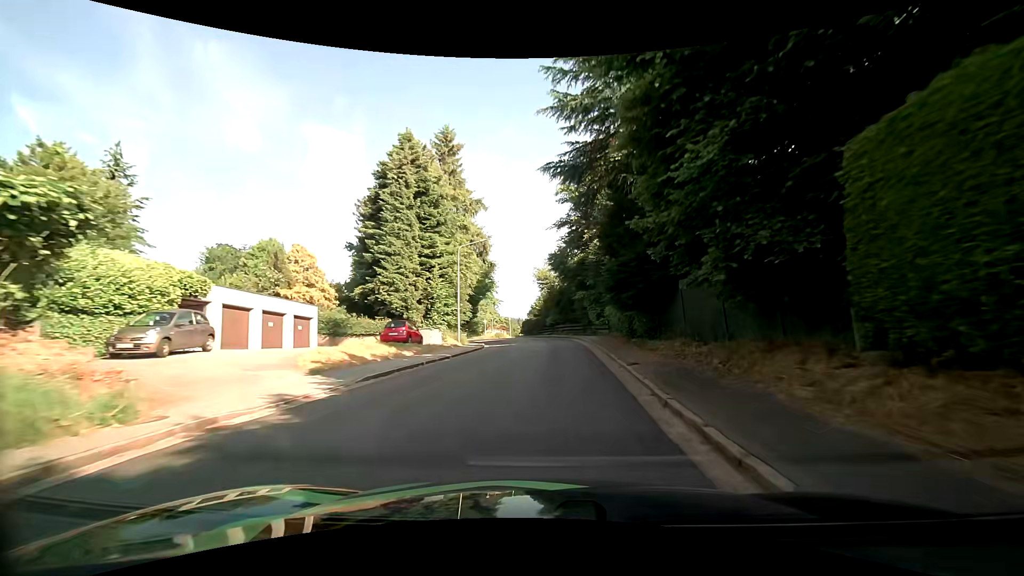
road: tertiary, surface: asphalt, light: Day
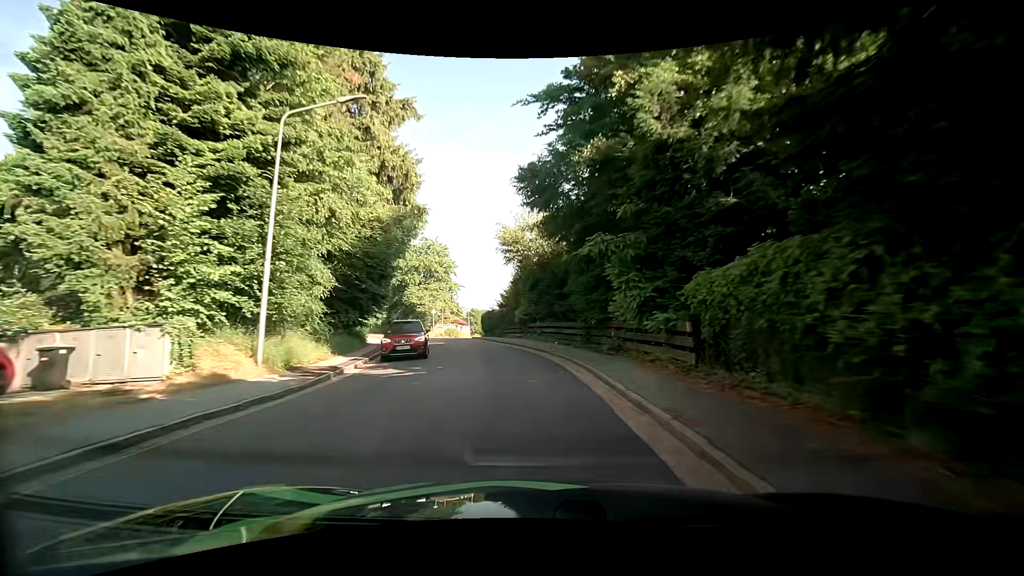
(+1.1, +22.7) m; +3°
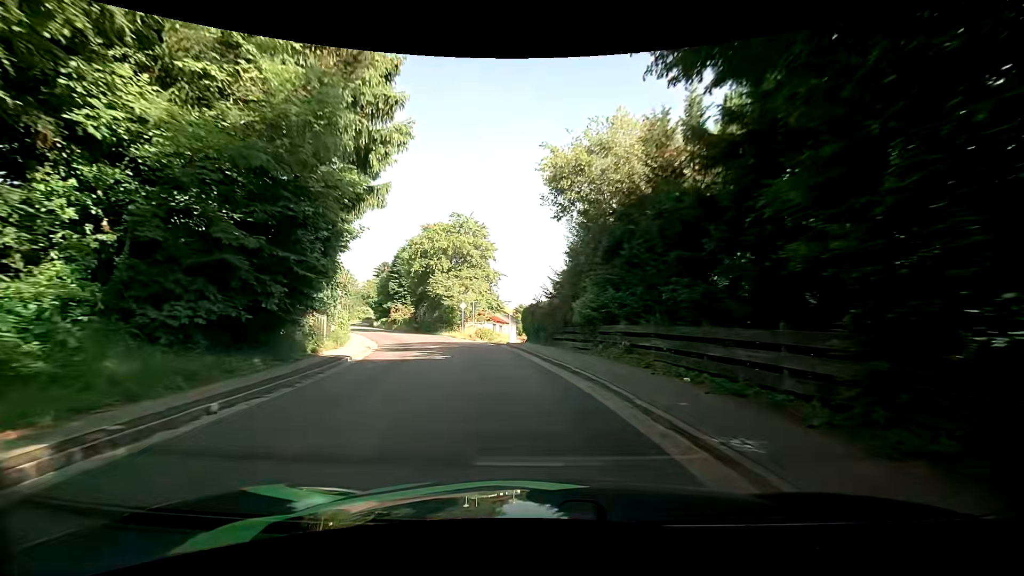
(-0.5, +14.6) m; -5°
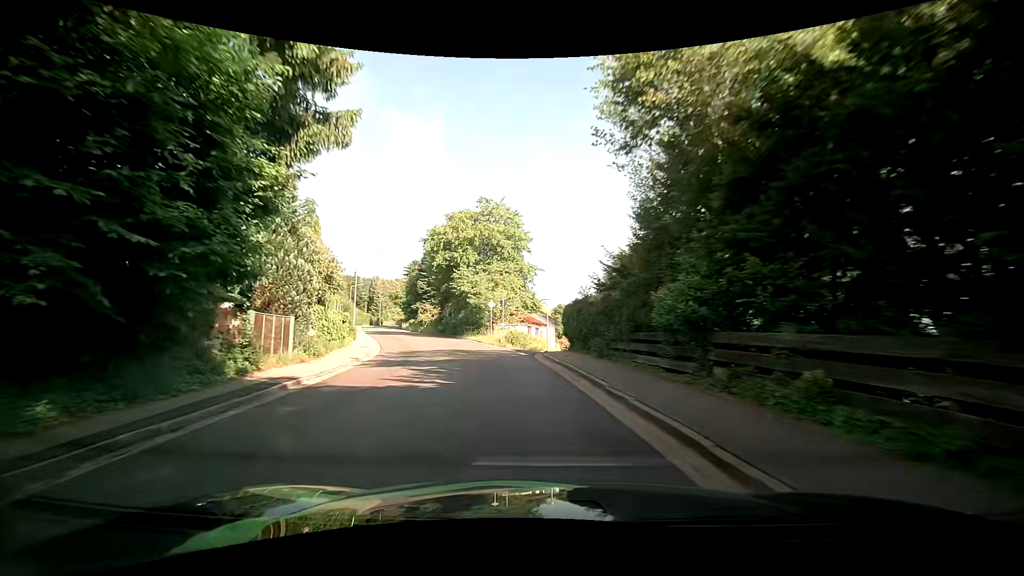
(-0.2, +7.4) m; -4°
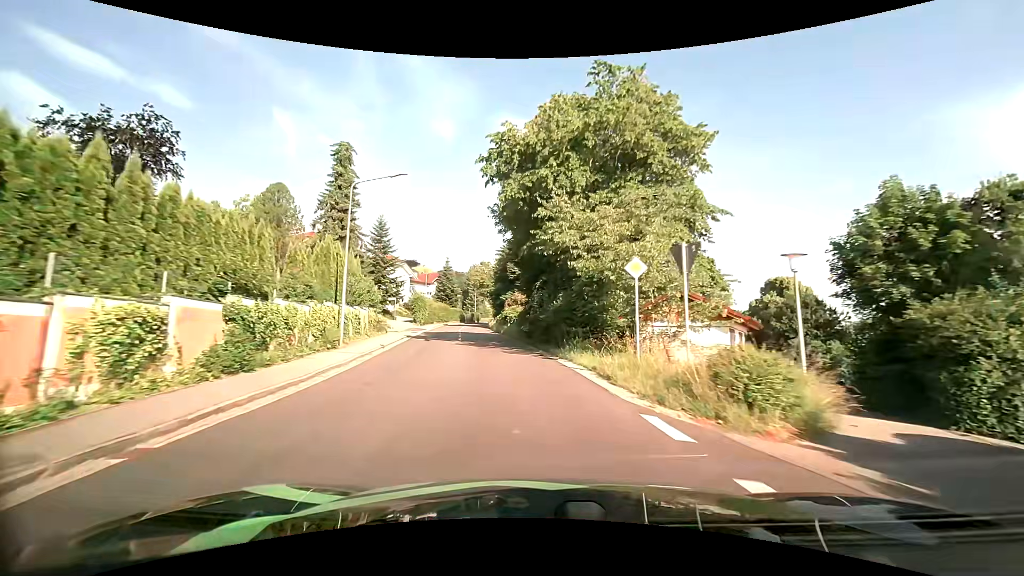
(-2.8, +23.6) m; -13°
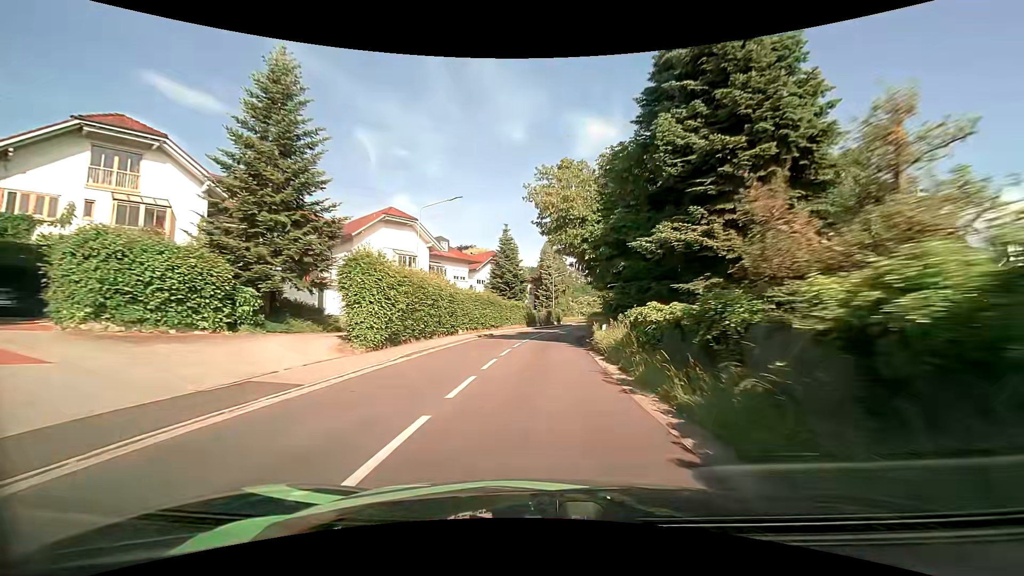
(-5.4, +43.9) m; -9°
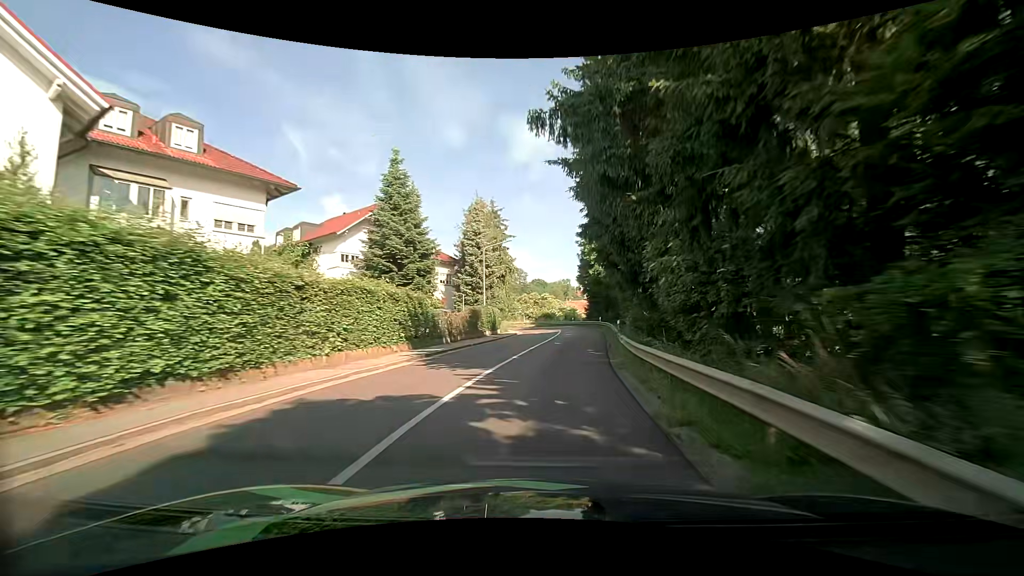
(+0.7, +33.8) m; +6°
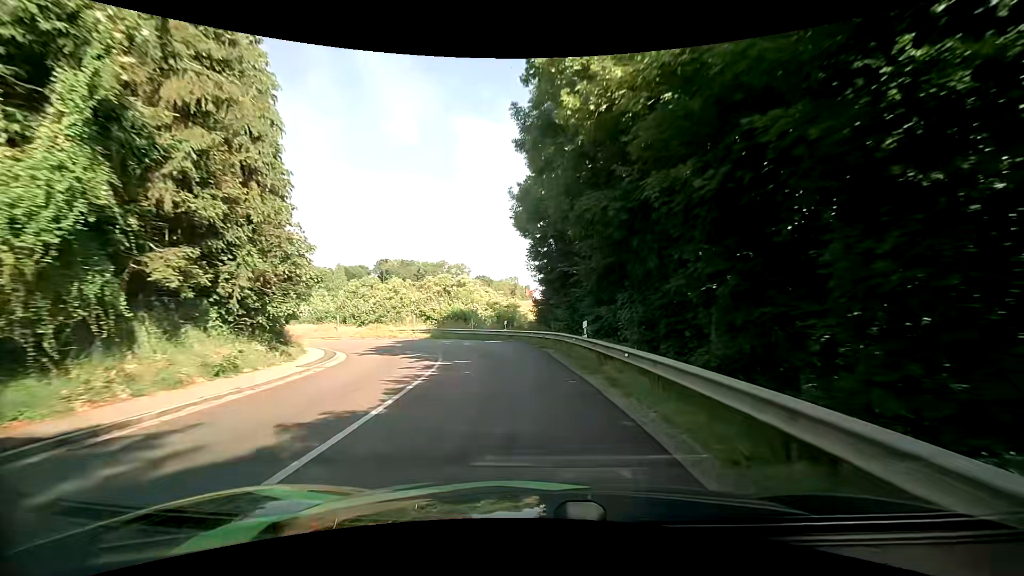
(+3.9, +40.5) m; +5°
(0, +10) (-1, +20) (-4, +29) (-10, +38) (-17, +44) (-27, +48) (-37, +49) (-46, +47) (-56, +44) (-66, +41) m
